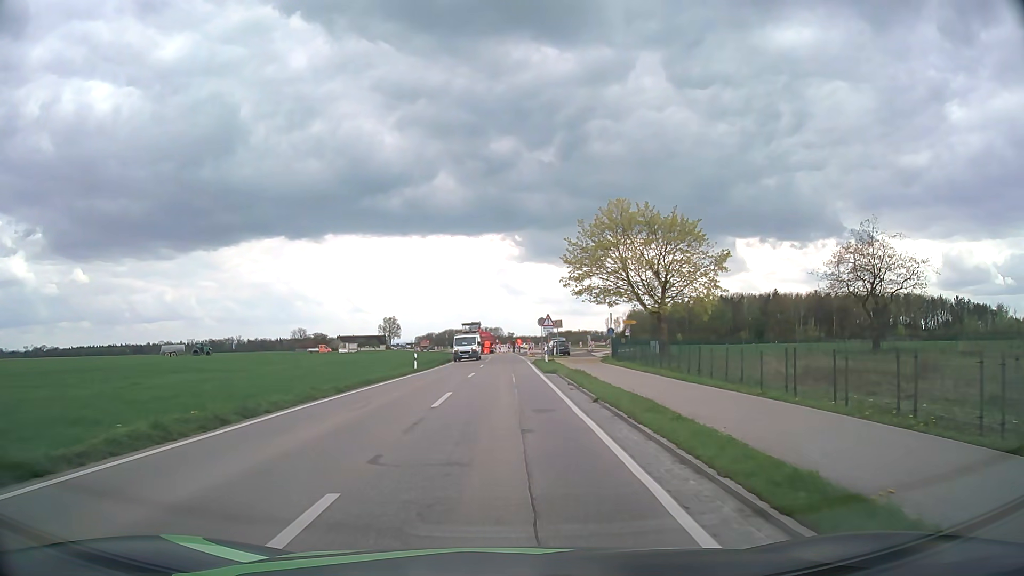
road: tertiary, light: Day
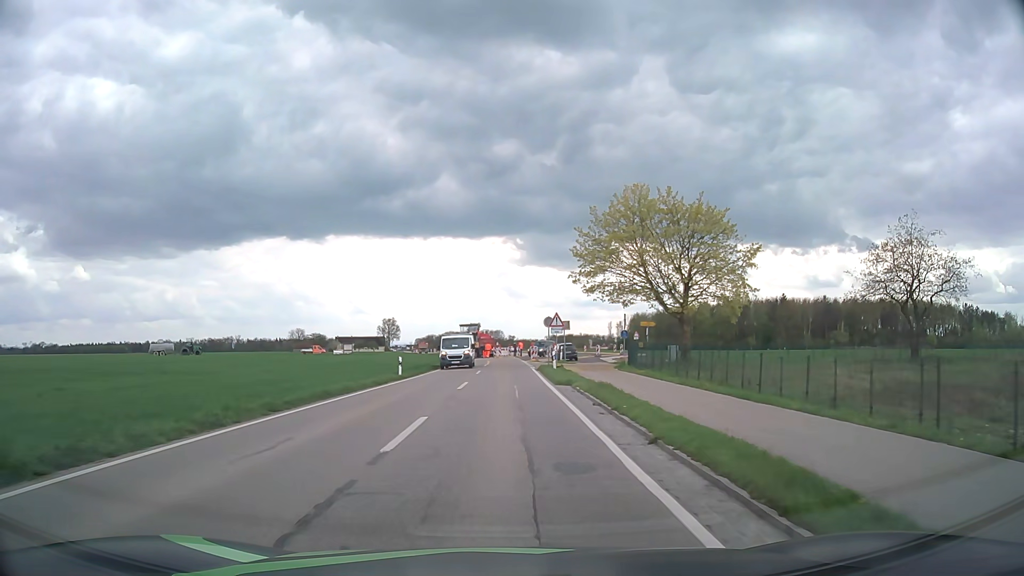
(0.0, +5.9) m; 0°
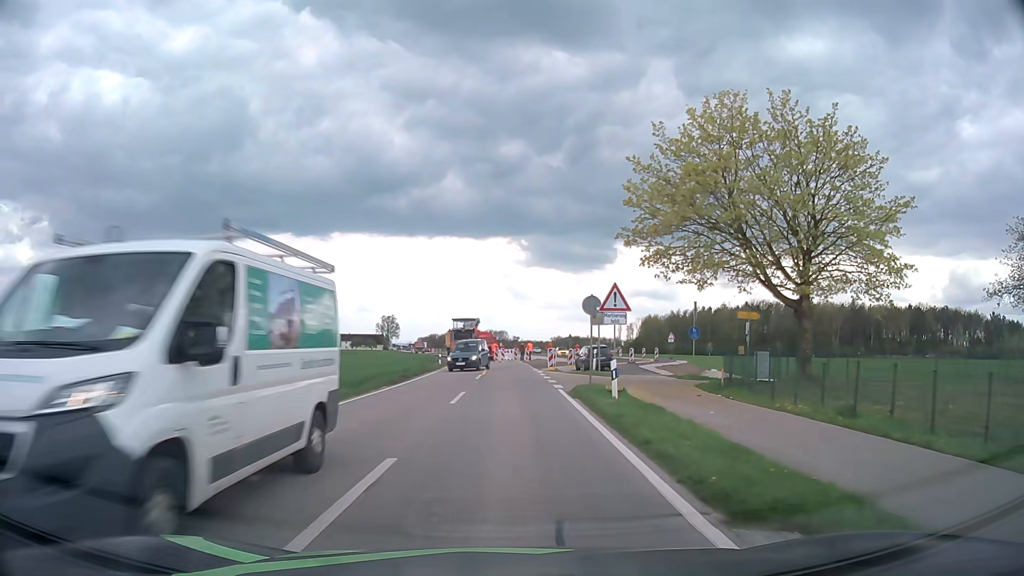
(0.0, +17.2) m; 0°
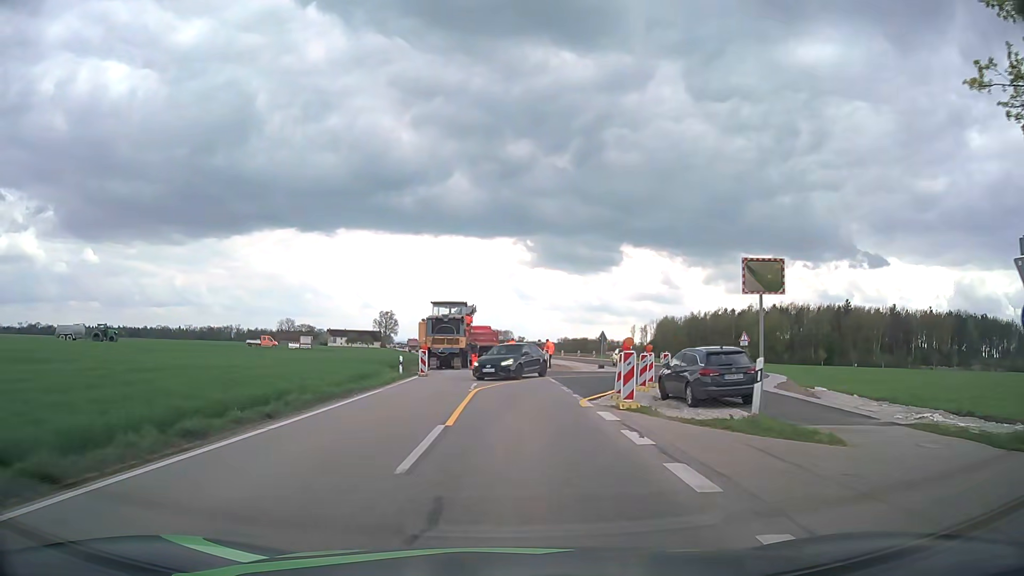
(0.0, +22.0) m; 0°
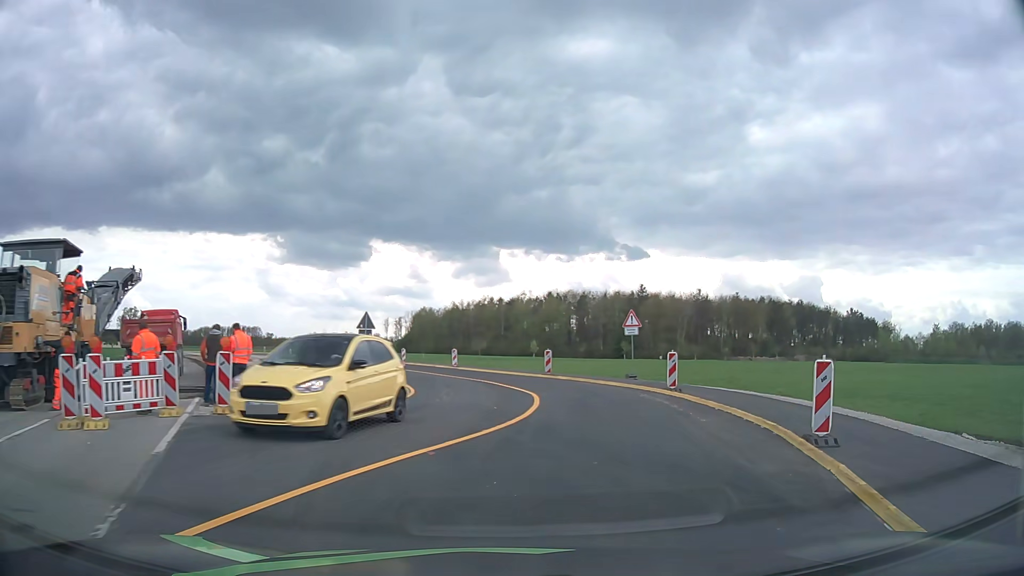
(+2.4, +24.8) m; +21°
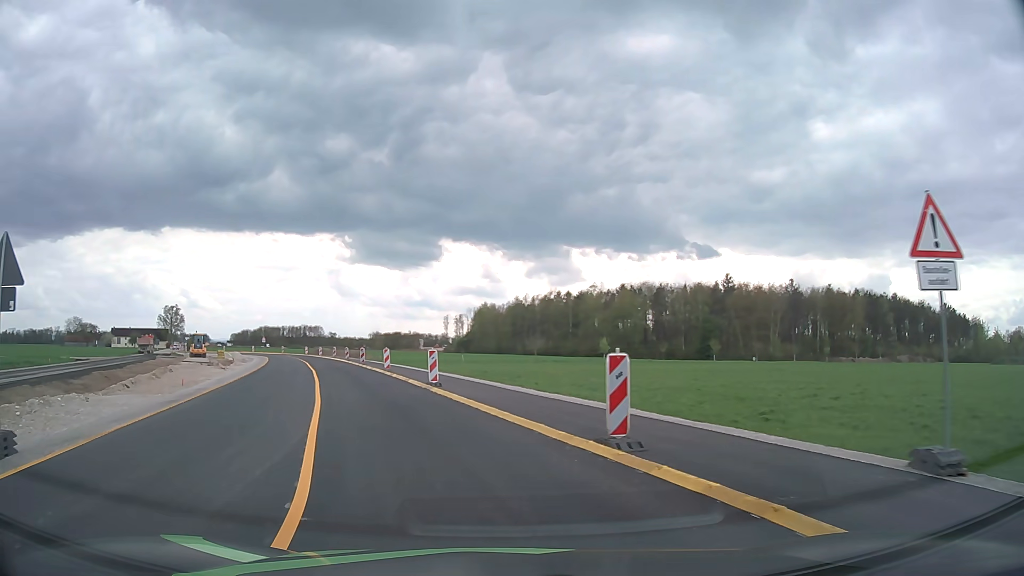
(+1.8, +22.5) m; -6°
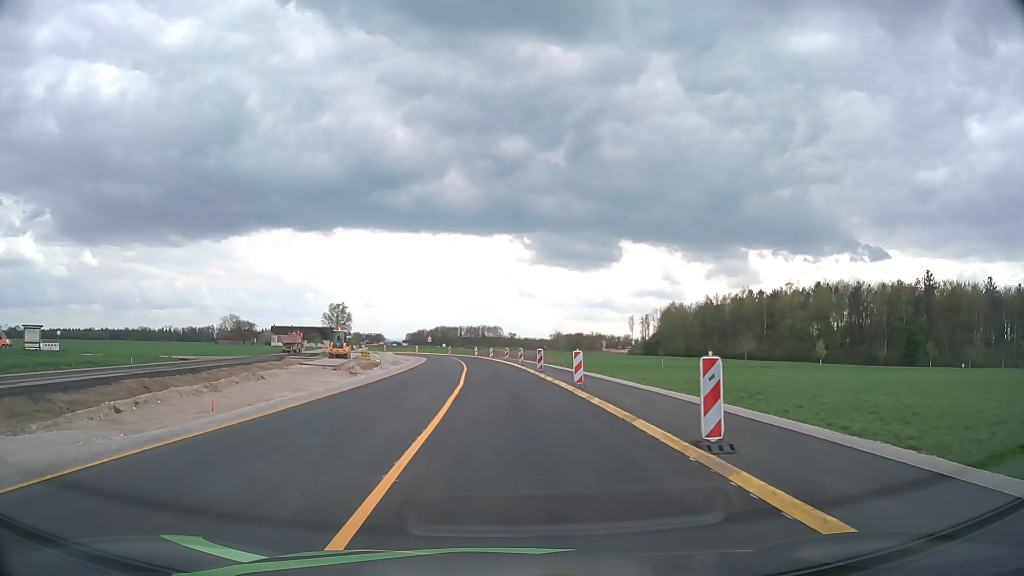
(-2.2, +13.5) m; -15°
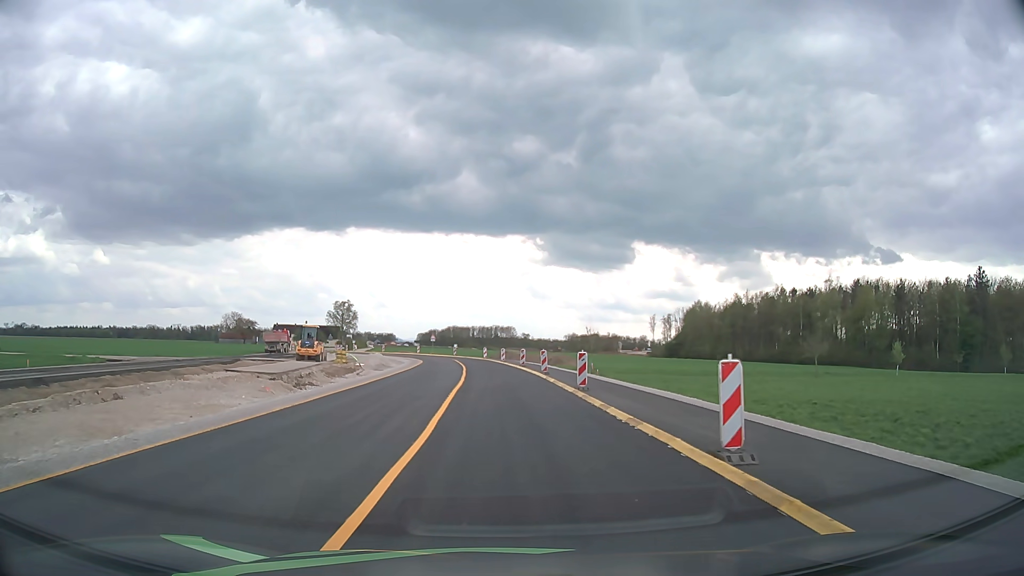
(-0.2, +14.3) m; -1°
(0, +10) (0, +20) (-1, +30) (-1, +40) (-2, +50) (-3, +60) (-4, +70) (-7, +79) (-10, +89) (-15, +97) m
